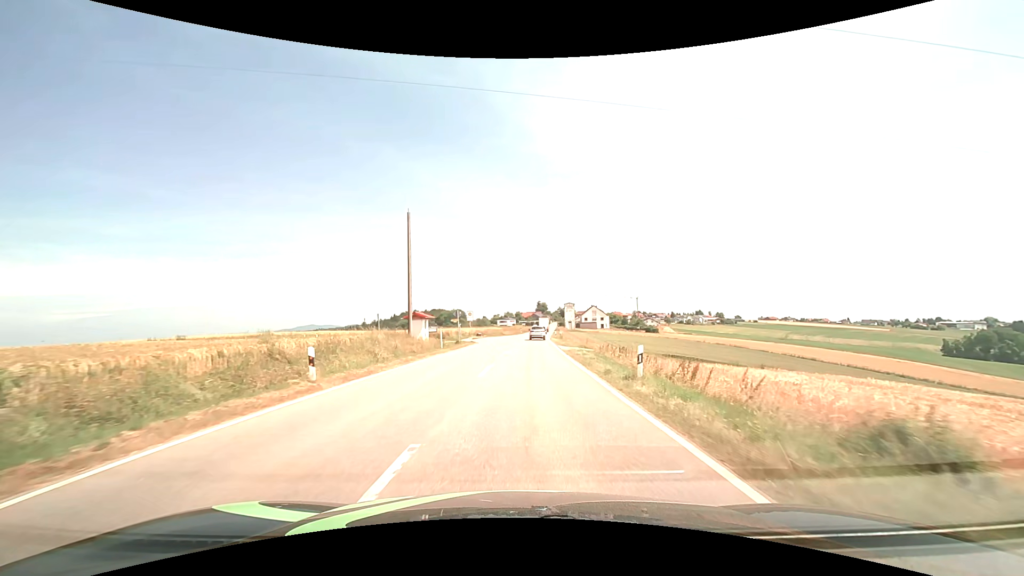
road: tertiary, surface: asphalt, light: Day
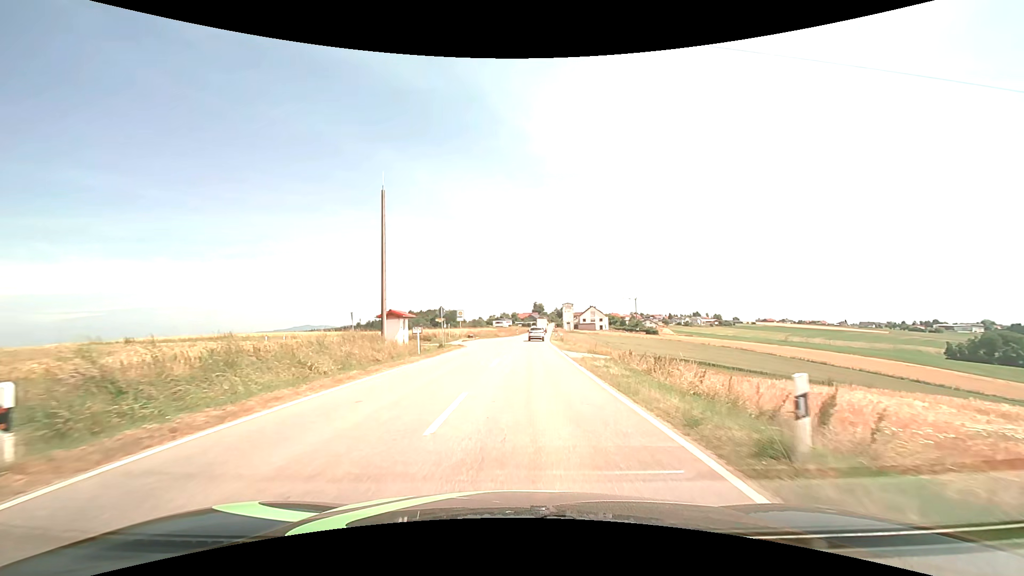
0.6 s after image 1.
(0.0, +7.2) m; 0°
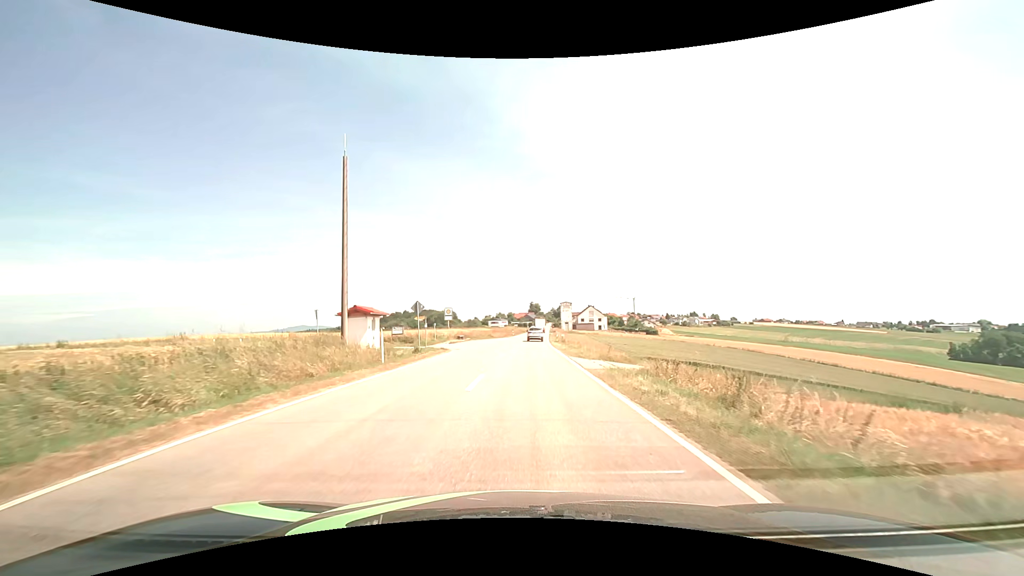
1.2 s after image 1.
(0.0, +7.2) m; 0°
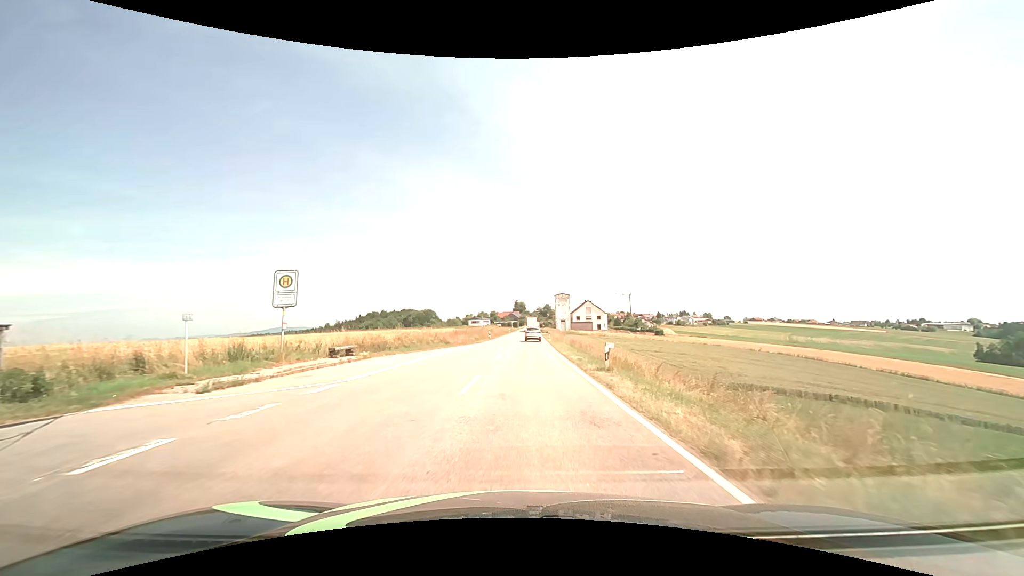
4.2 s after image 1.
(+0.7, +35.8) m; +2°
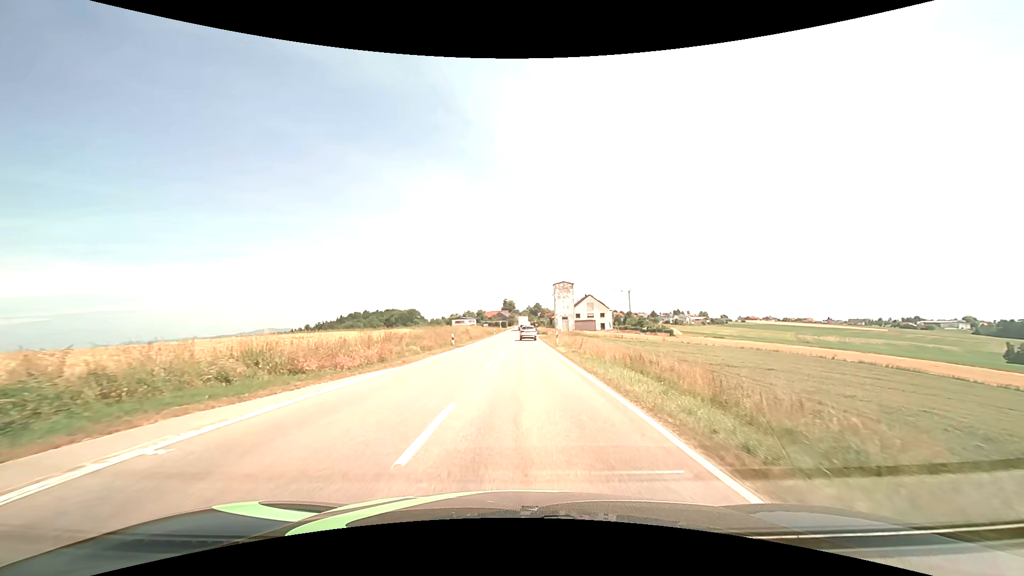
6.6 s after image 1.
(+0.2, +28.5) m; +1°
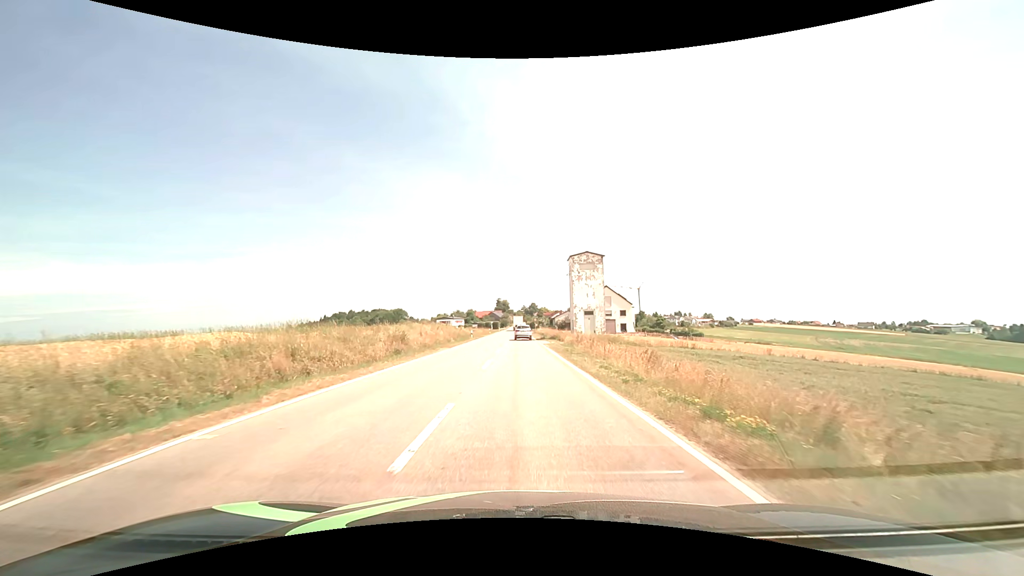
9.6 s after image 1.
(+0.1, +35.5) m; 0°
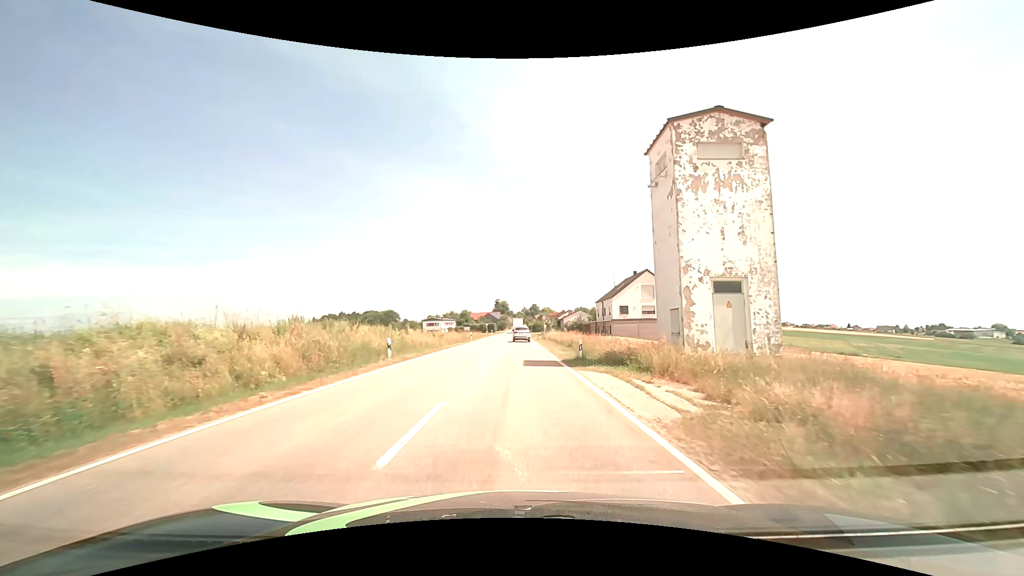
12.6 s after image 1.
(+0.2, +35.0) m; 0°
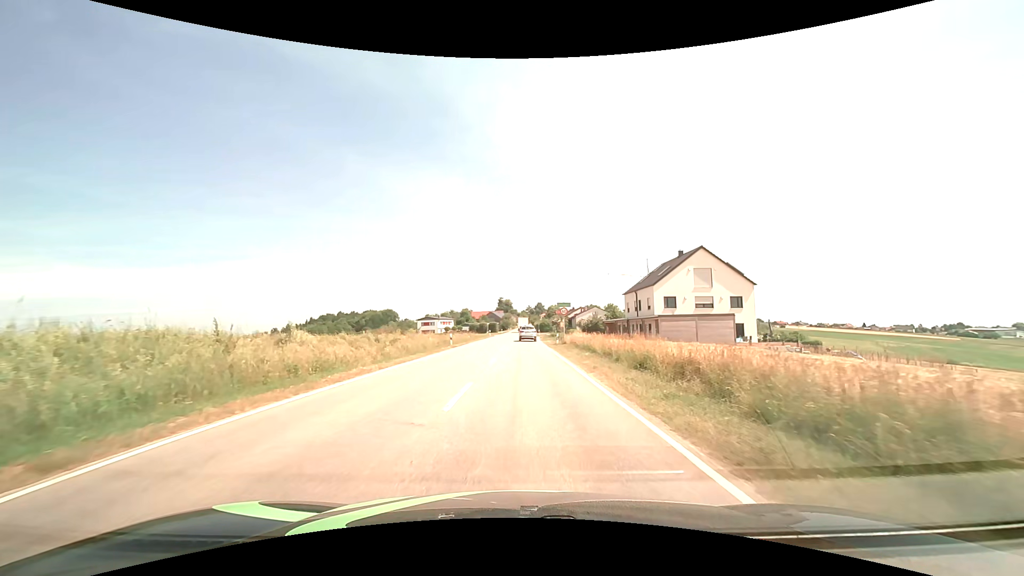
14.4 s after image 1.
(-0.1, +20.7) m; -1°
(0, +10) (0, +20) (0, +30) (0, +40) (0, +50) (0, +60) (0, +70) (0, +80) (+1, +90) (+1, +100) m
